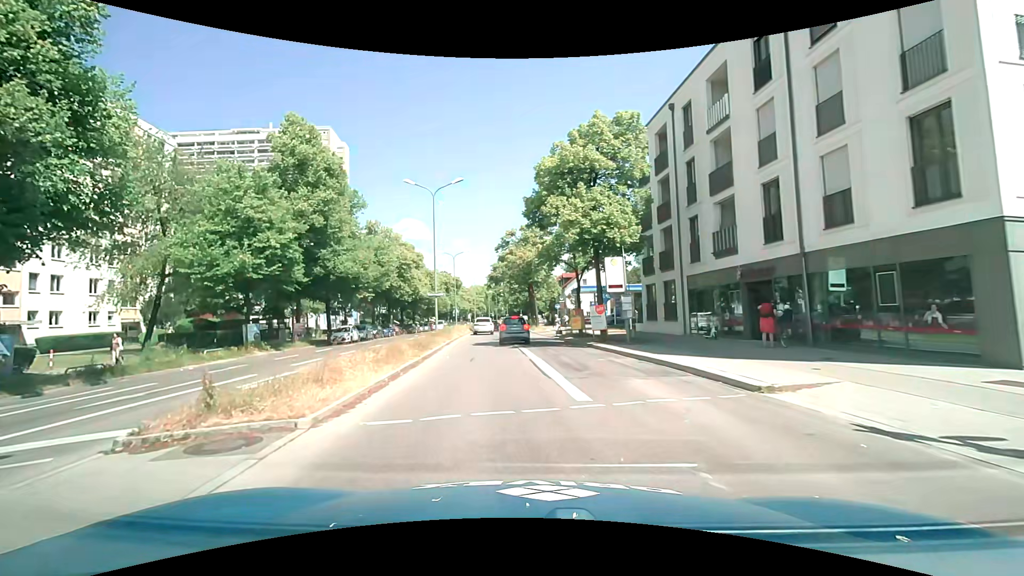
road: secondary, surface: asphalt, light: Day
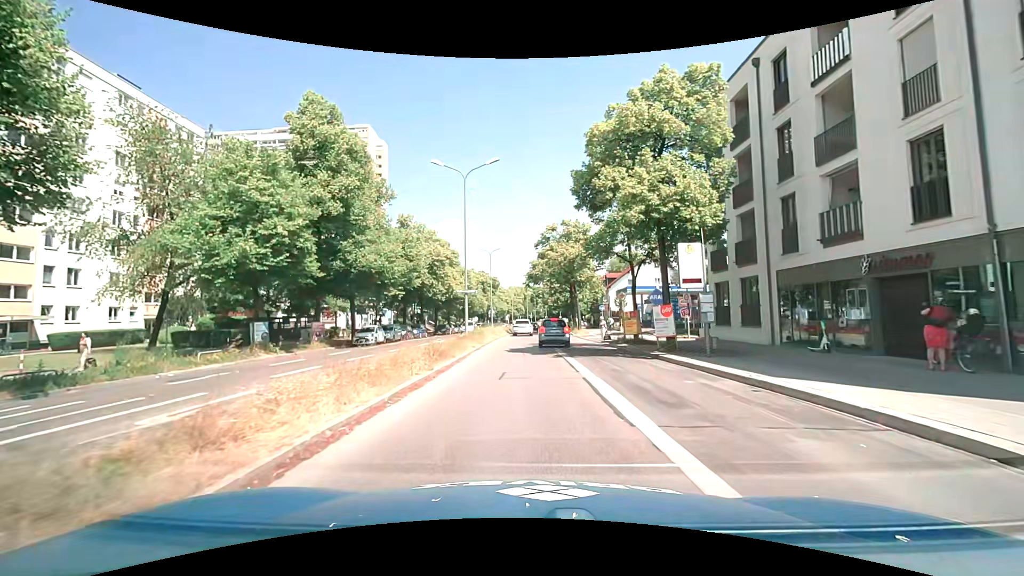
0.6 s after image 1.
(-0.3, +4.8) m; -4°
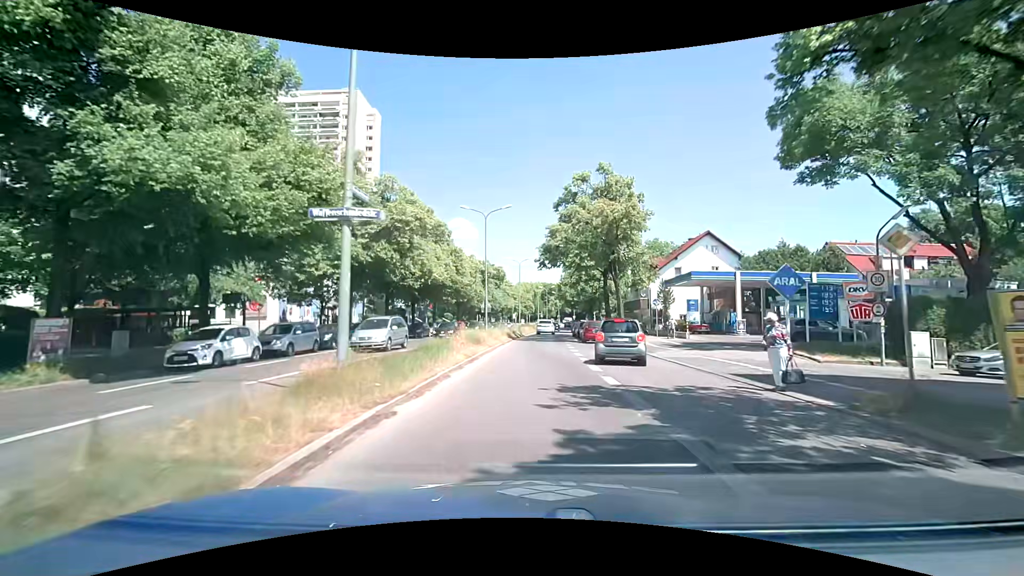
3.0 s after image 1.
(-0.4, +21.1) m; +1°
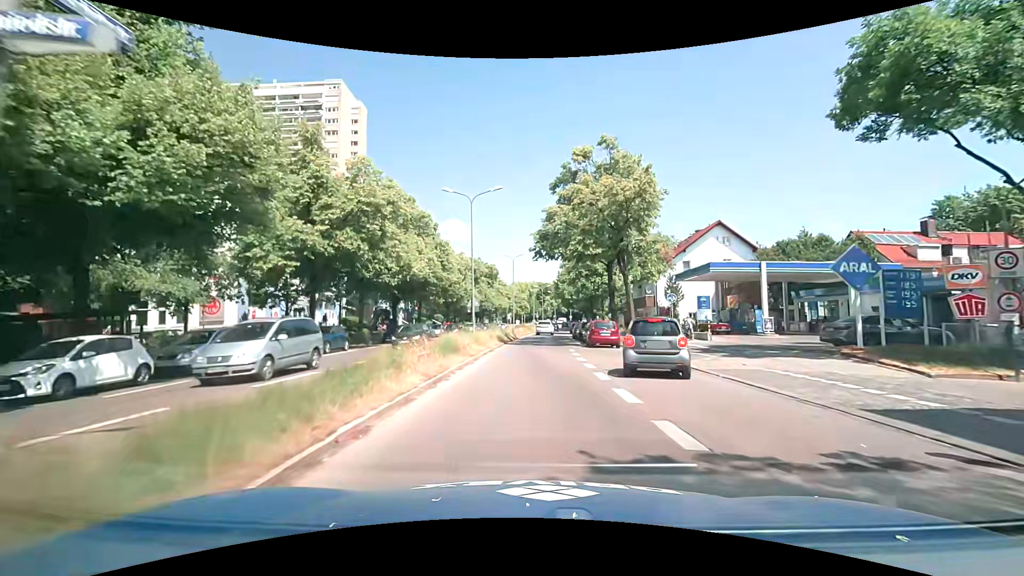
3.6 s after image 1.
(-0.1, +5.8) m; -1°
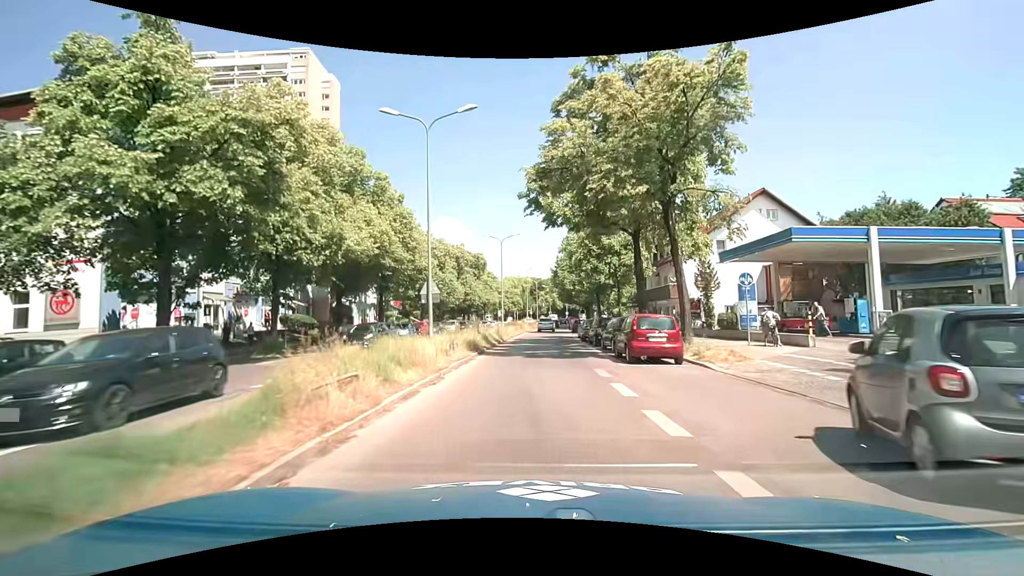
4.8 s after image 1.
(0.0, +12.6) m; 0°
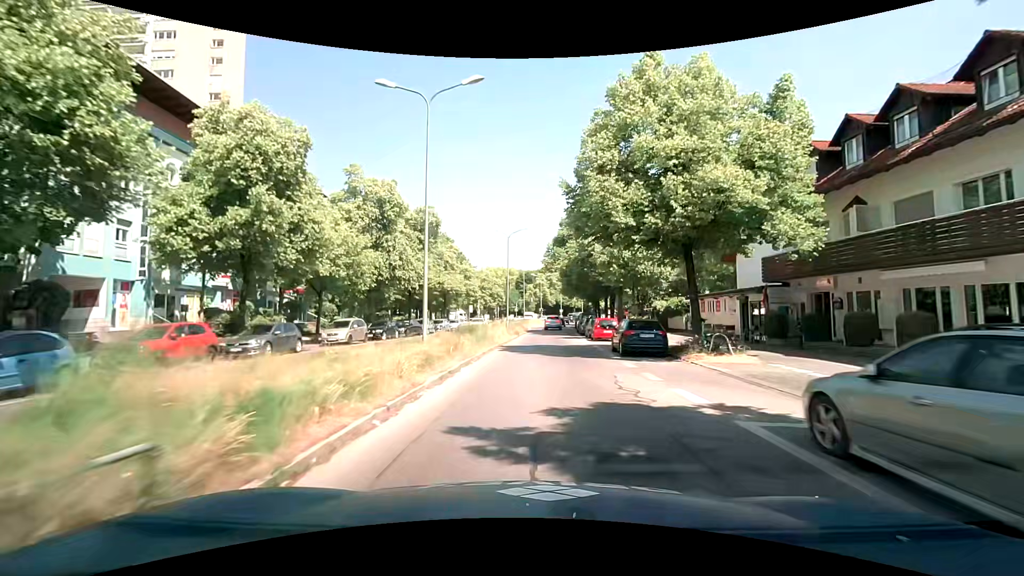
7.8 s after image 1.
(+0.6, +34.2) m; +2°
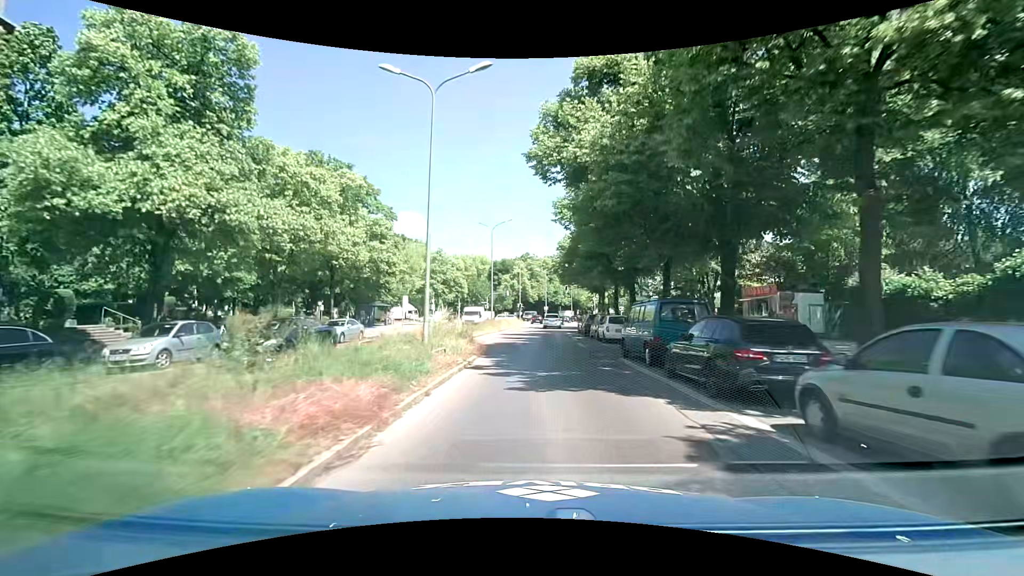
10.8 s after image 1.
(+0.6, +32.4) m; +2°
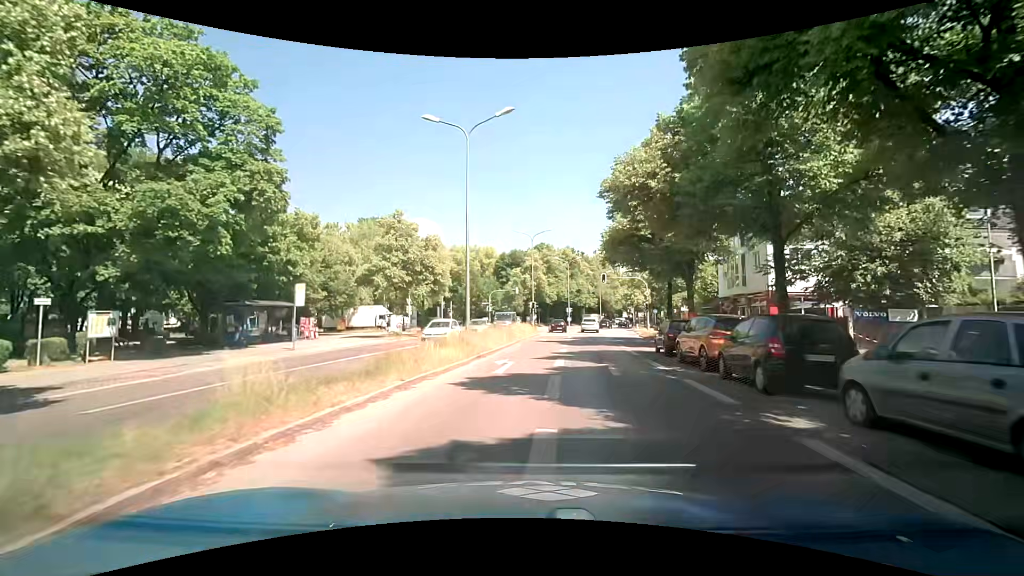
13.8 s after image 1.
(-0.1, +25.8) m; -1°
(0, +10) (0, +20) (+1, +30) (+1, +40) (+2, +50) (+1, +60) (-7, +65) (-16, +68) (-26, +70) (-36, +71) m
